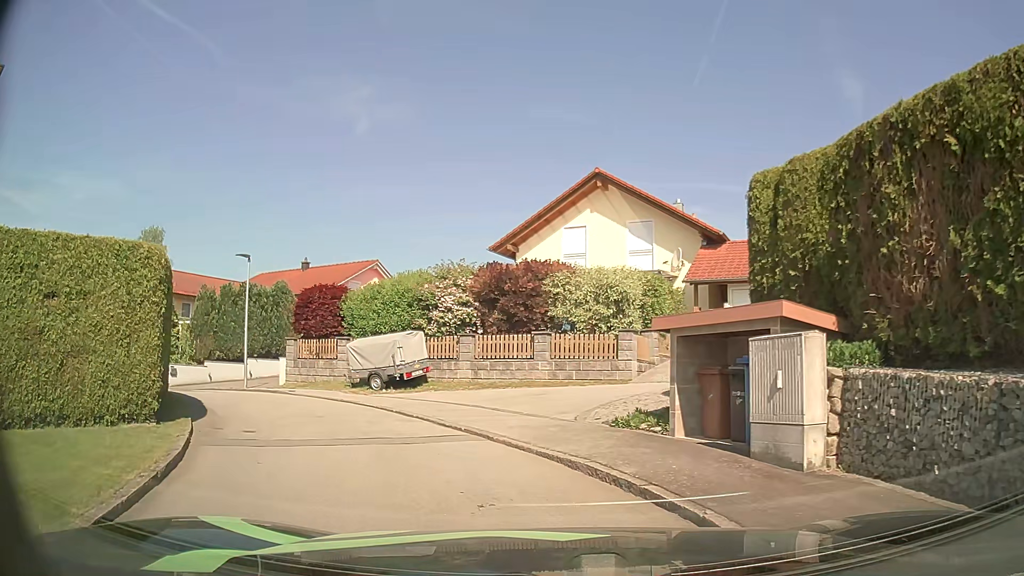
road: residential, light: Day
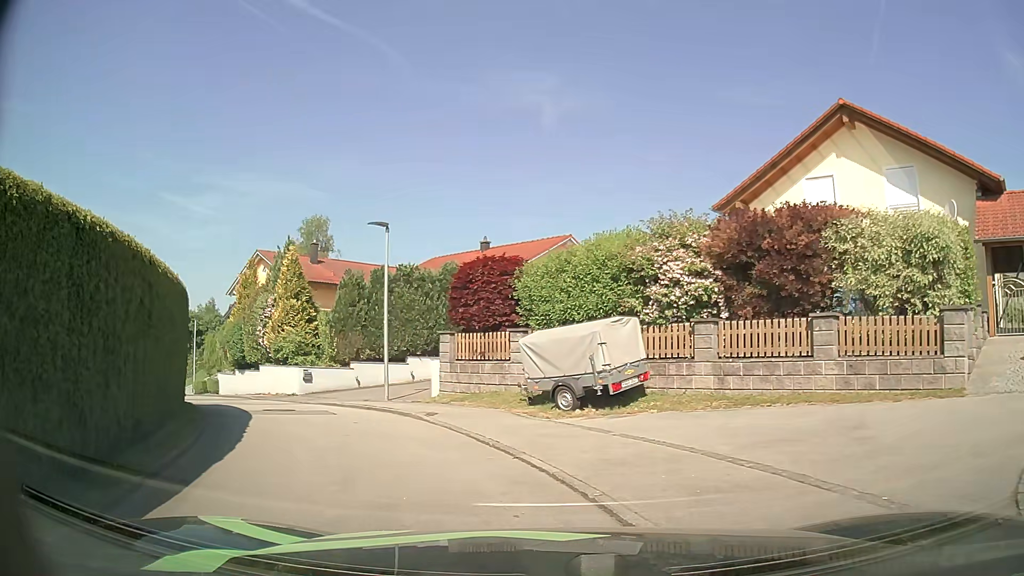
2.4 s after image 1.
(-0.9, +7.0) m; -17°
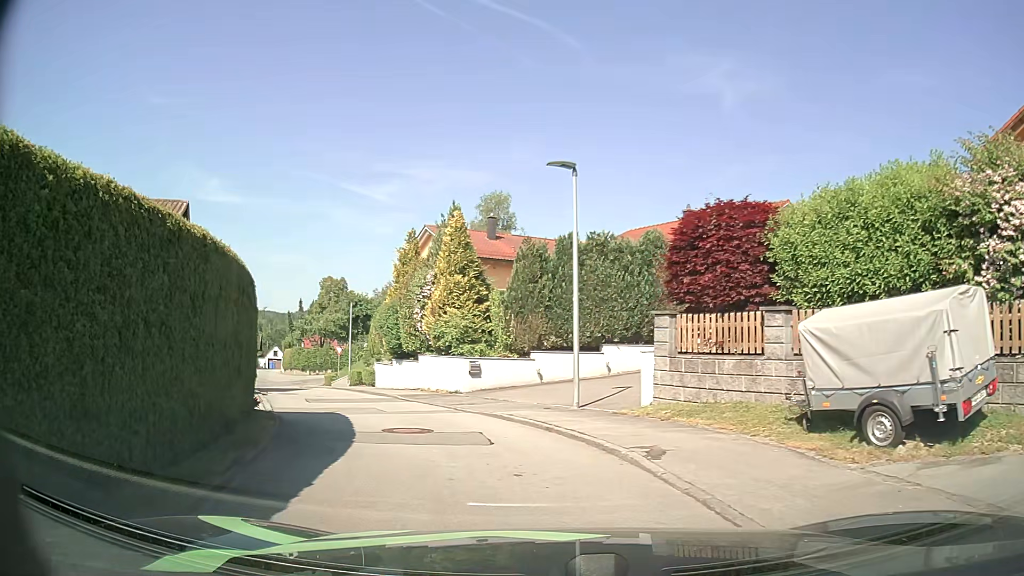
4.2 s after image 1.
(-0.7, +5.4) m; -16°
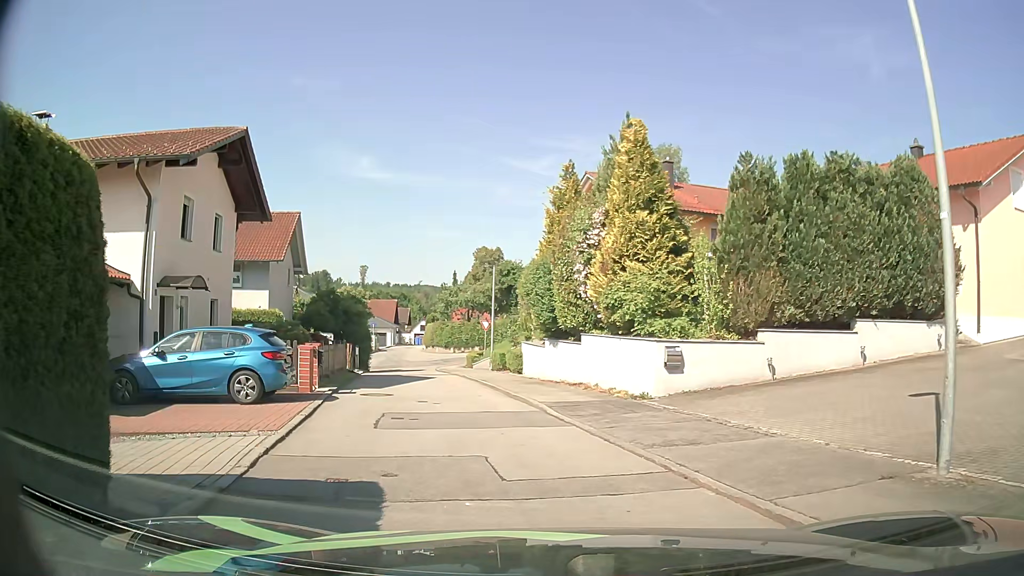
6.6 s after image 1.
(-1.1, +8.2) m; -13°
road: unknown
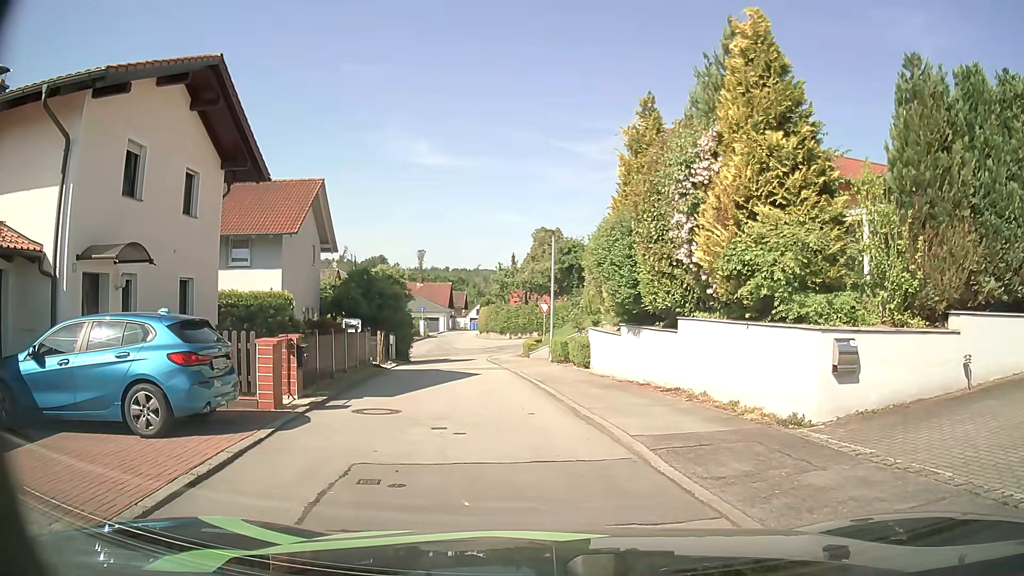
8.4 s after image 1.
(-0.3, +5.1) m; -6°
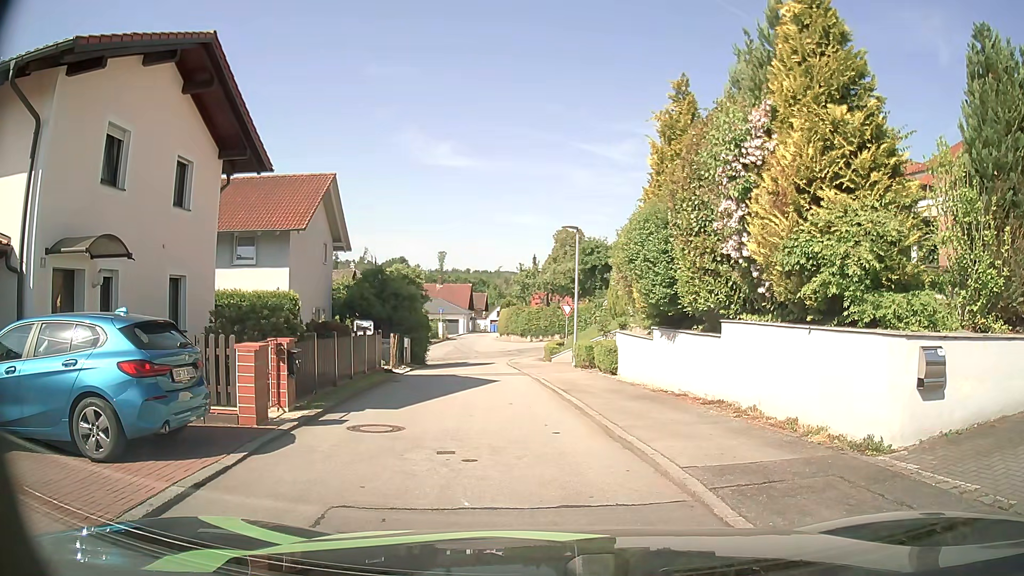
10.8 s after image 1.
(0.0, +1.5) m; +1°
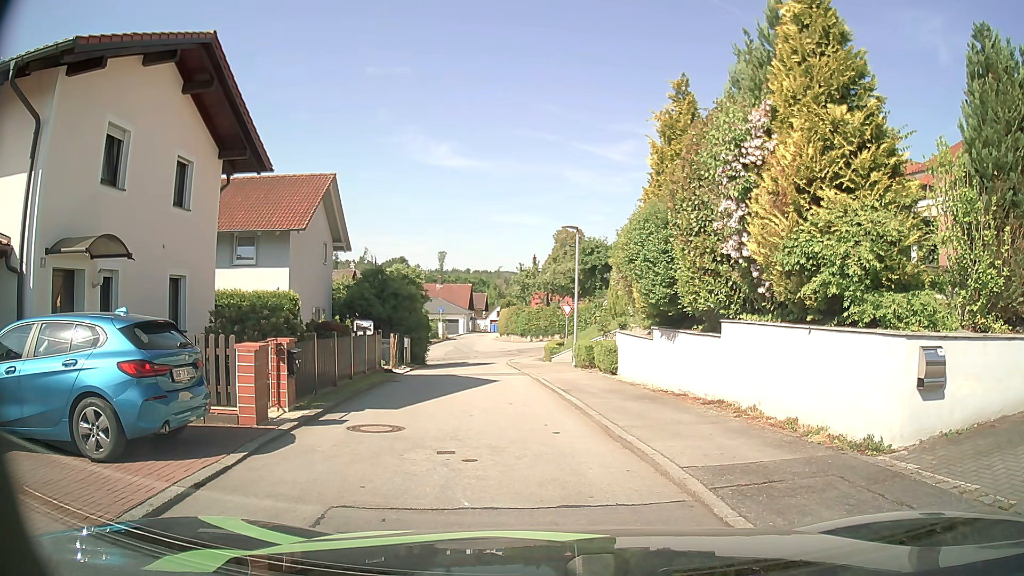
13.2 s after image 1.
(0.0, 0.0) m; 0°
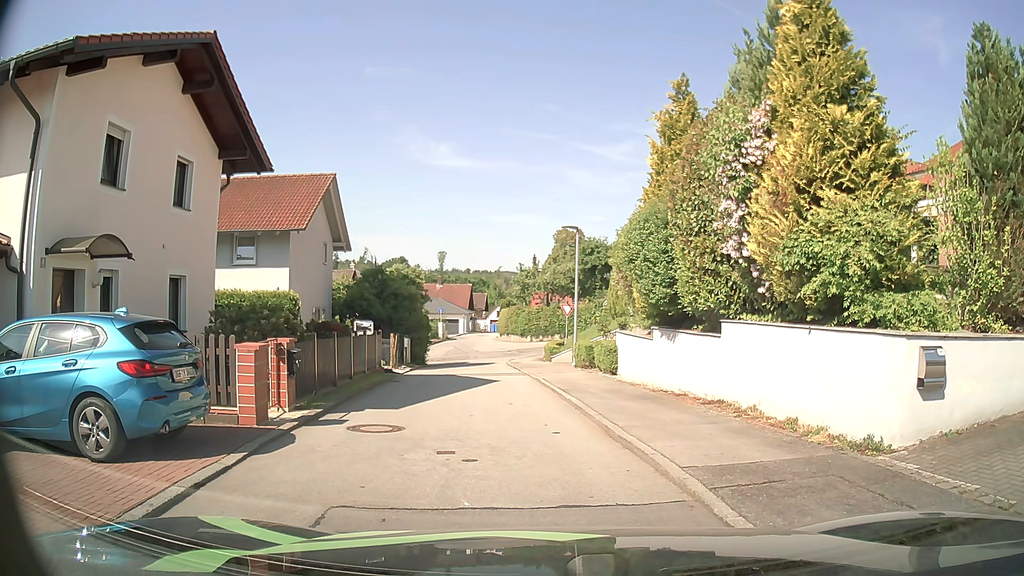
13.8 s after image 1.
(0.0, 0.0) m; 0°
